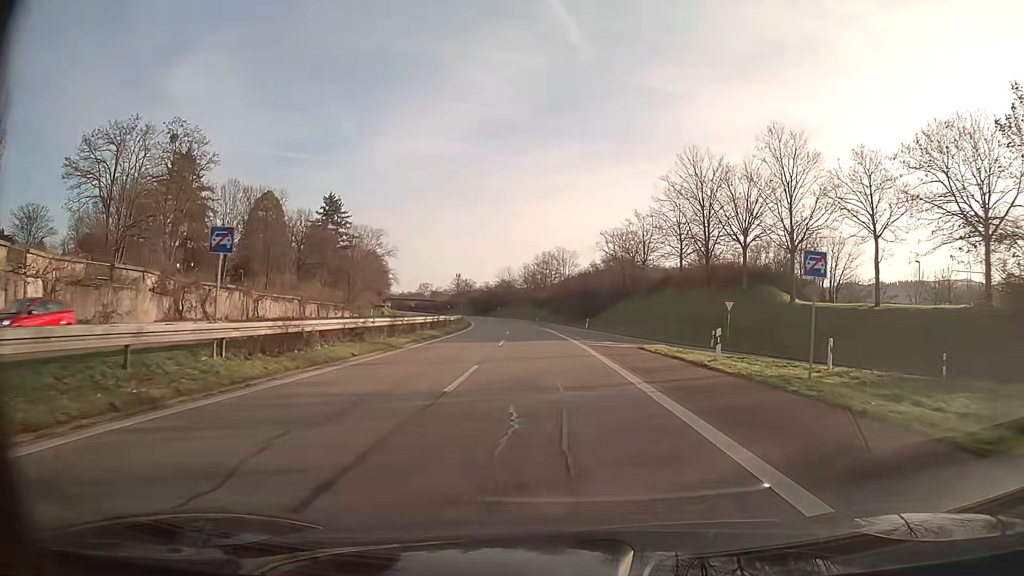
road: trunk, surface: asphalt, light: Day
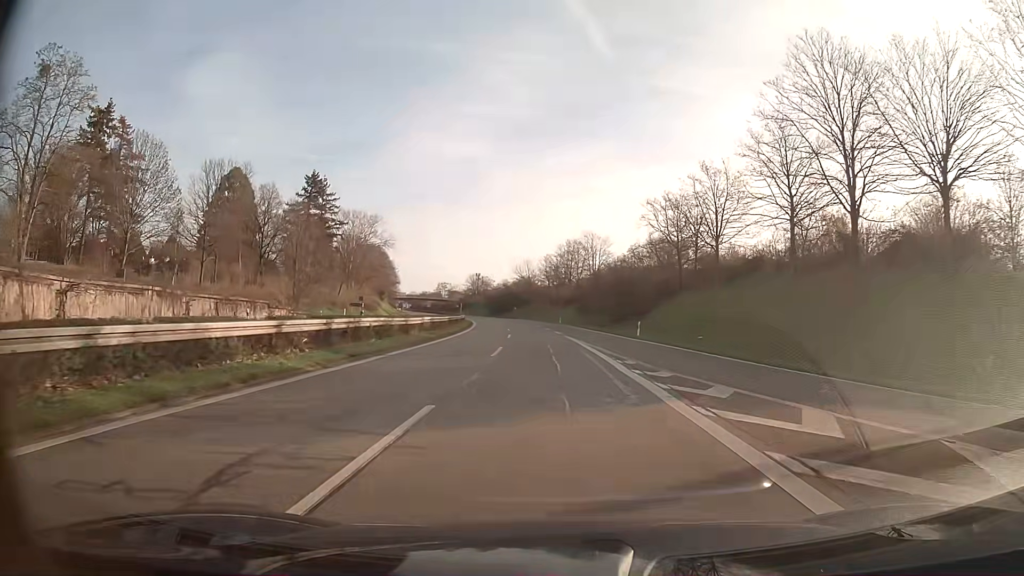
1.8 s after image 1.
(-0.5, +26.1) m; -2°
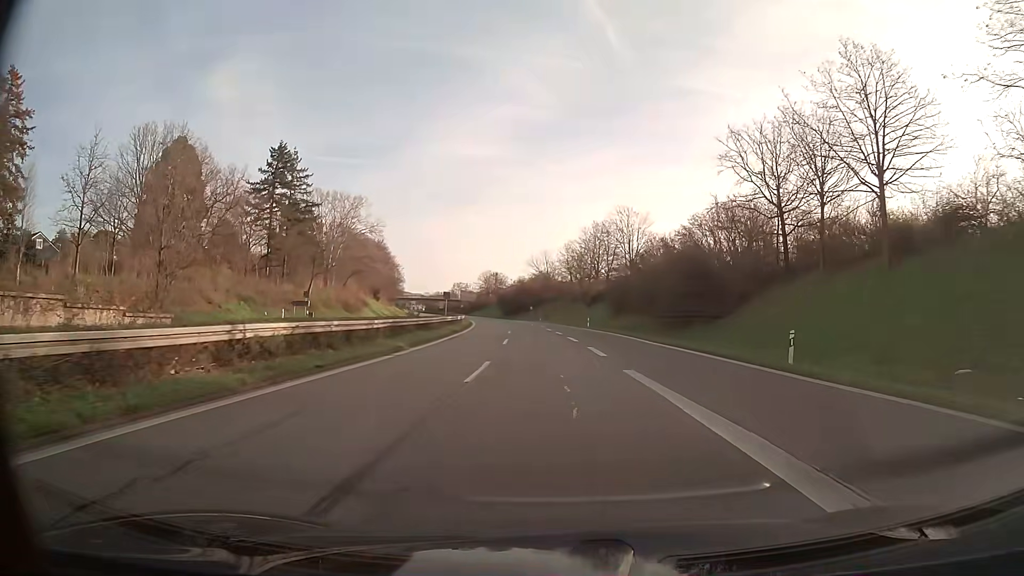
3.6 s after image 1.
(-0.4, +26.1) m; -2°
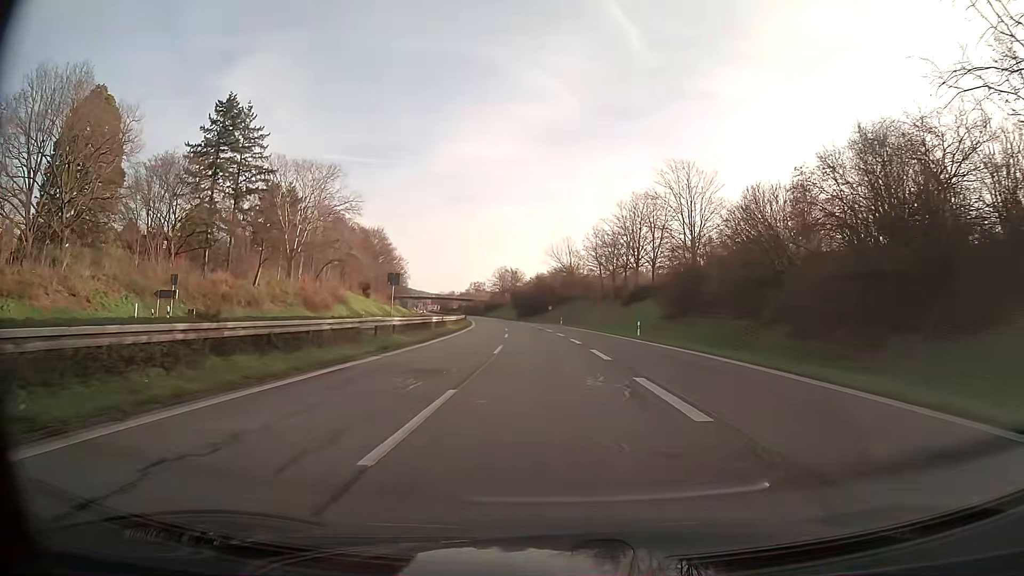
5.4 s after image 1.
(-0.4, +26.0) m; -2°
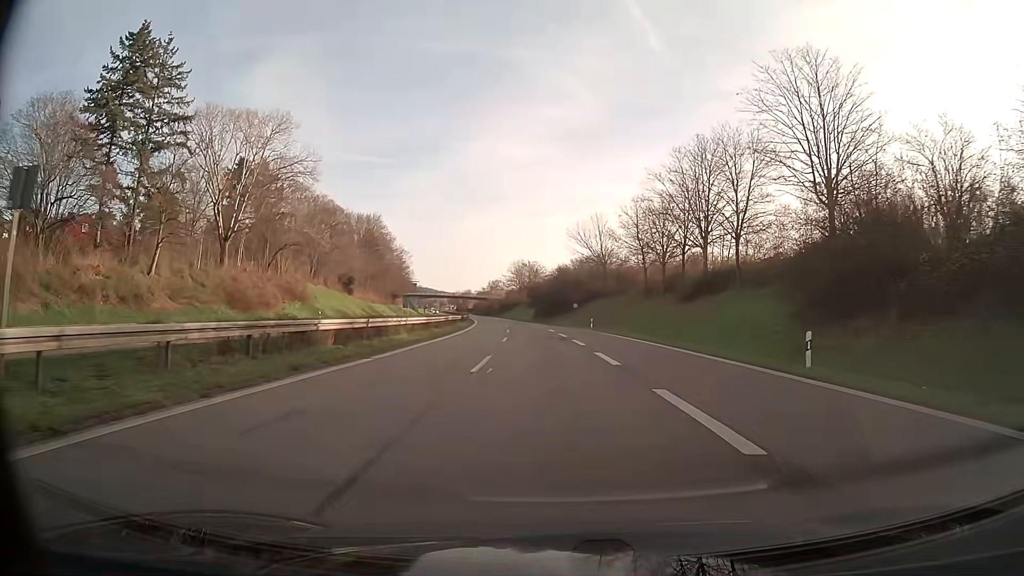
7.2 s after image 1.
(-0.4, +26.0) m; -2°
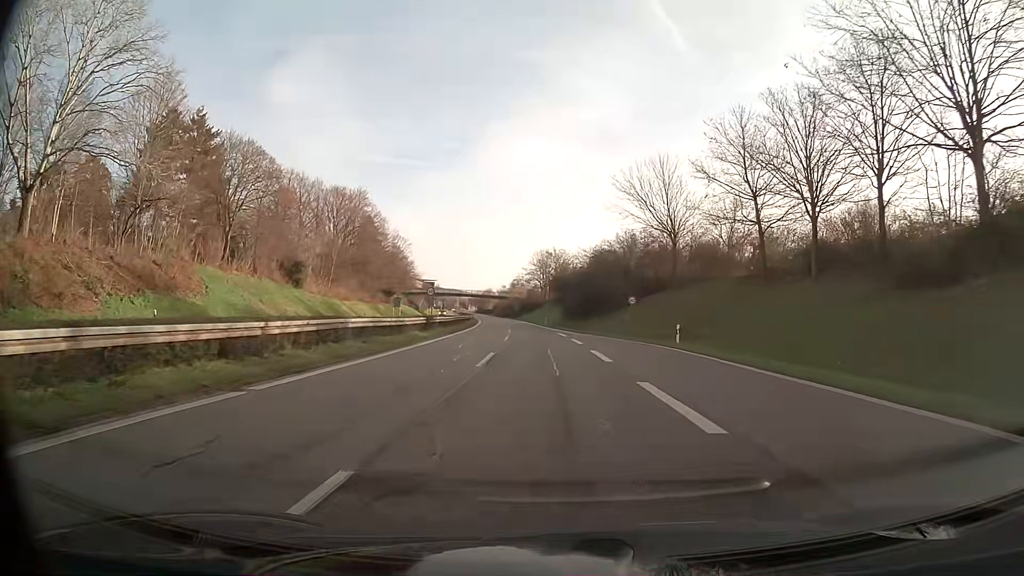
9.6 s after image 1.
(-0.7, +34.6) m; -2°
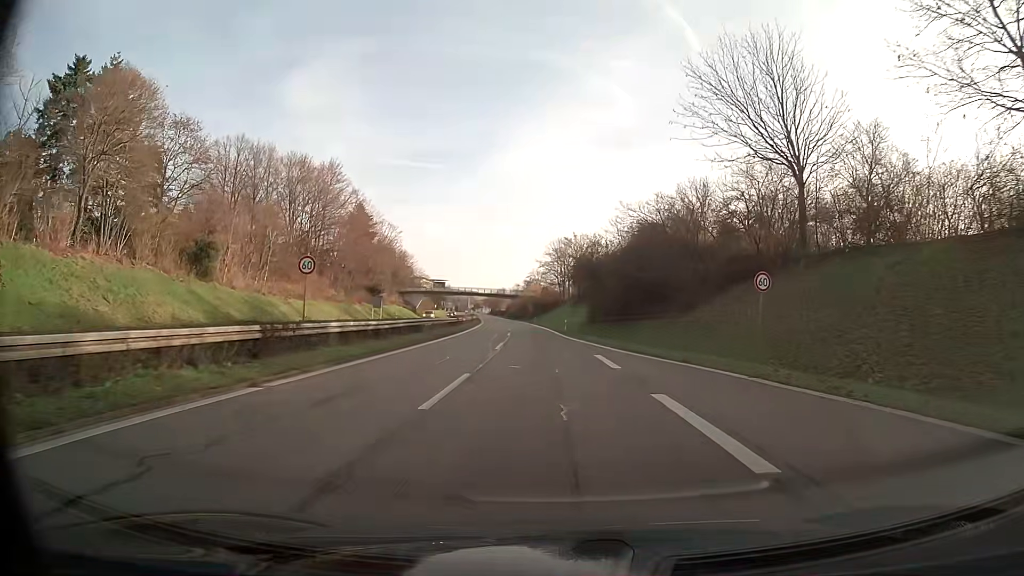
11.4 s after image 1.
(-0.3, +26.0) m; -1°
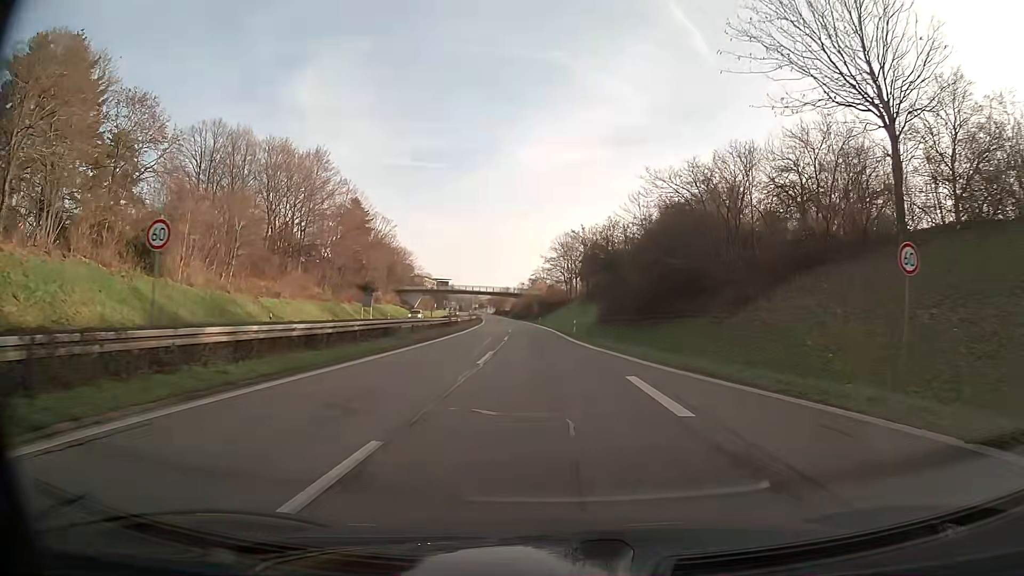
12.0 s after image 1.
(0.0, +8.7) m; 0°
